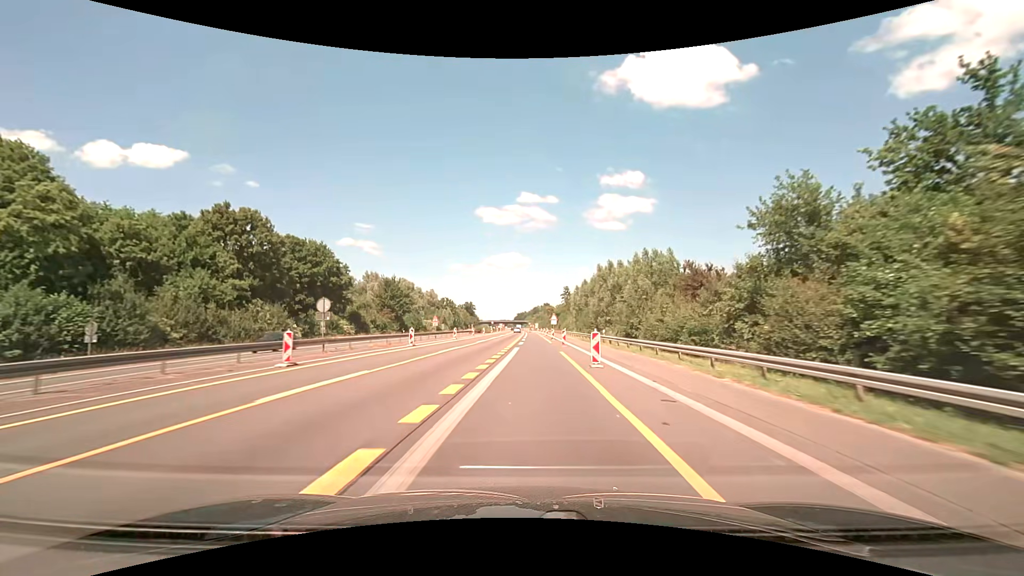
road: motorway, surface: asphalt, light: Day
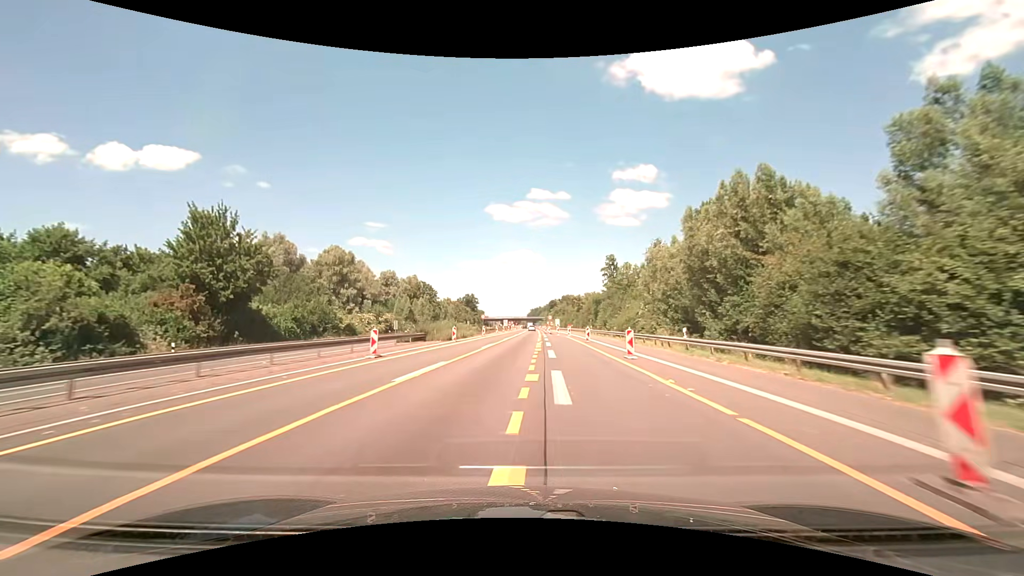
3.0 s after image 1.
(-0.1, +69.5) m; -2°
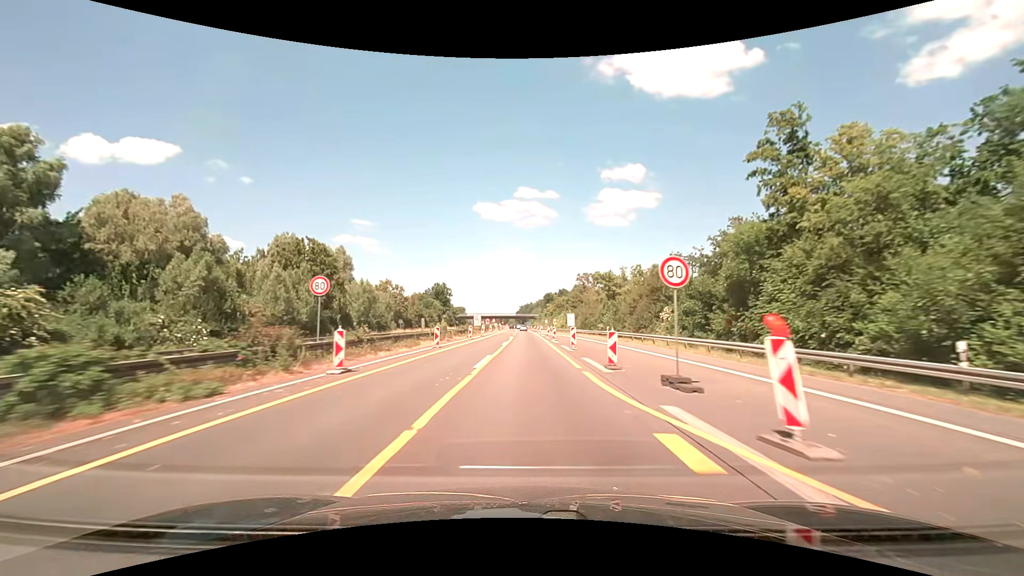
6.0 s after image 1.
(+0.3, +68.7) m; +1°
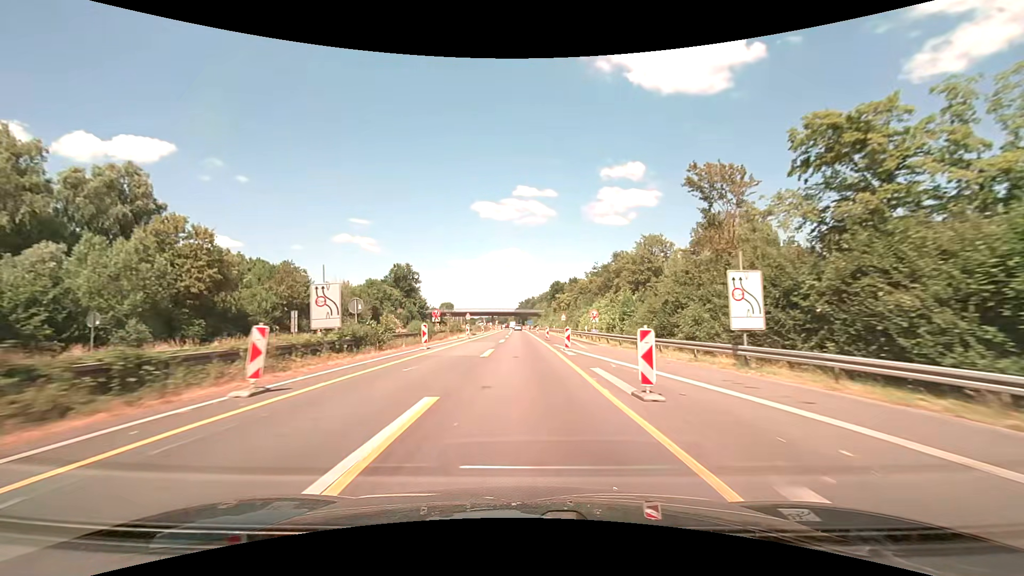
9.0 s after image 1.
(+0.3, +66.8) m; 0°
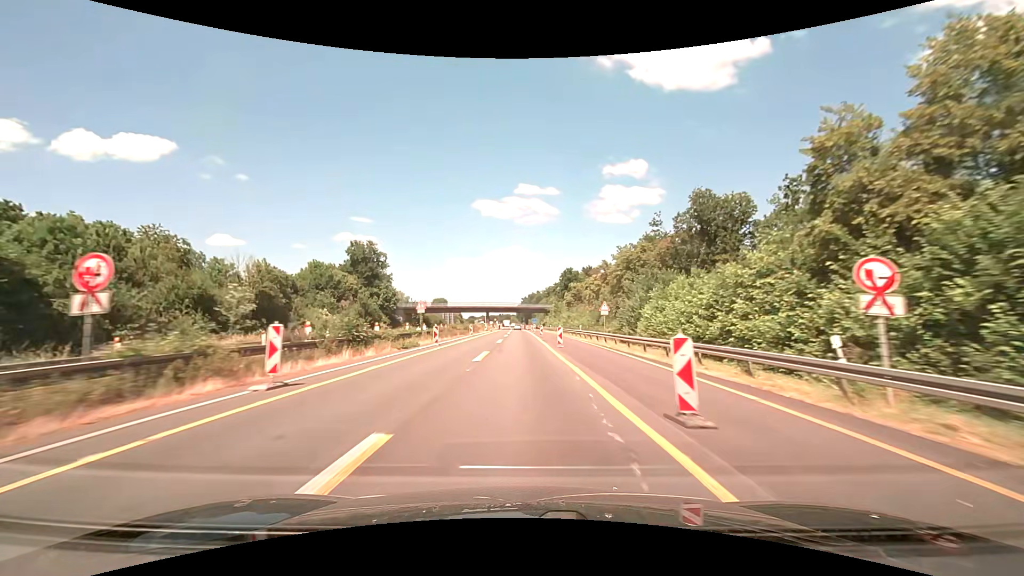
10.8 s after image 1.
(-0.2, +39.2) m; -1°
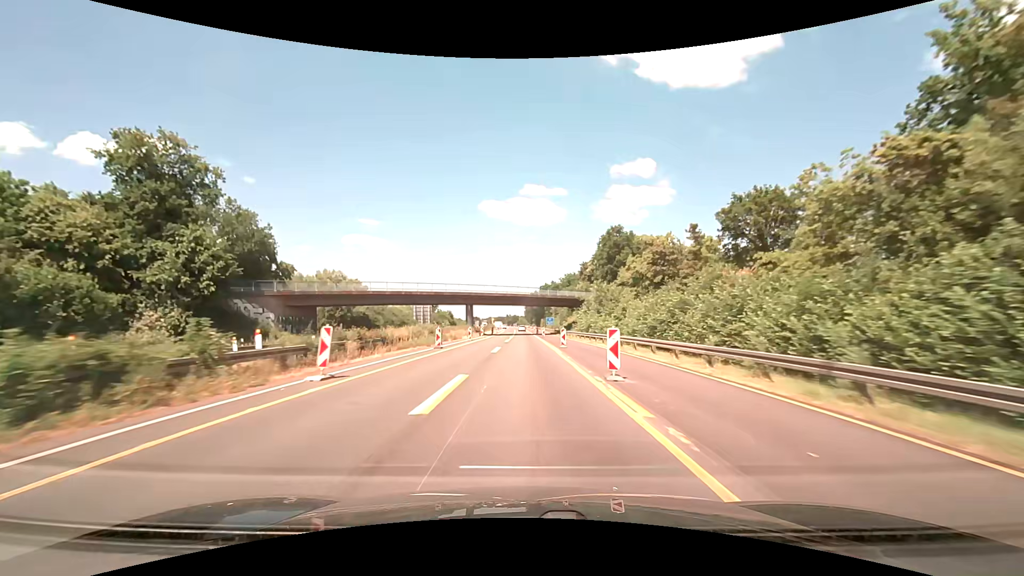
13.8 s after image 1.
(-0.4, +64.6) m; -1°
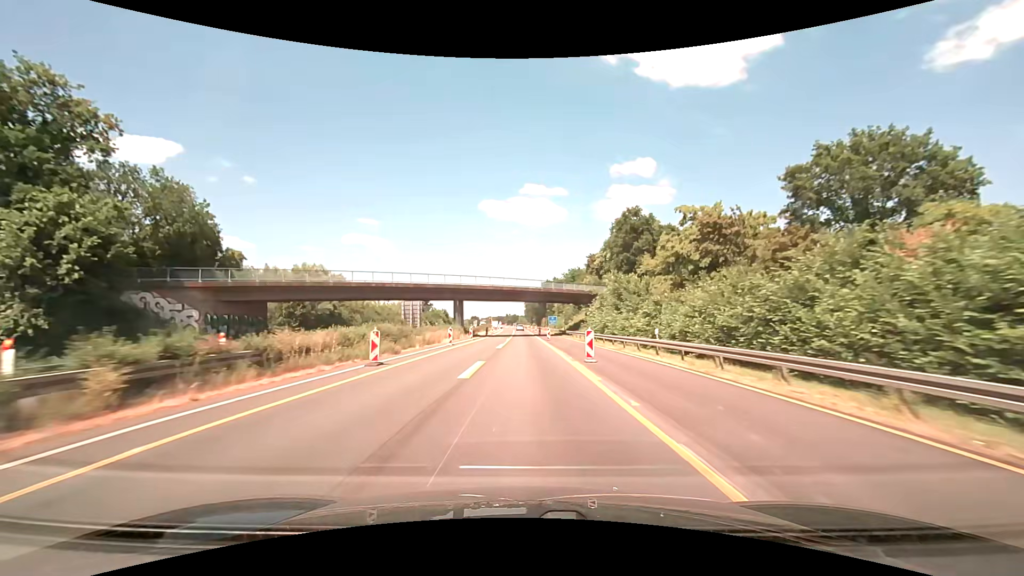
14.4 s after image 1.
(0.0, +12.9) m; 0°
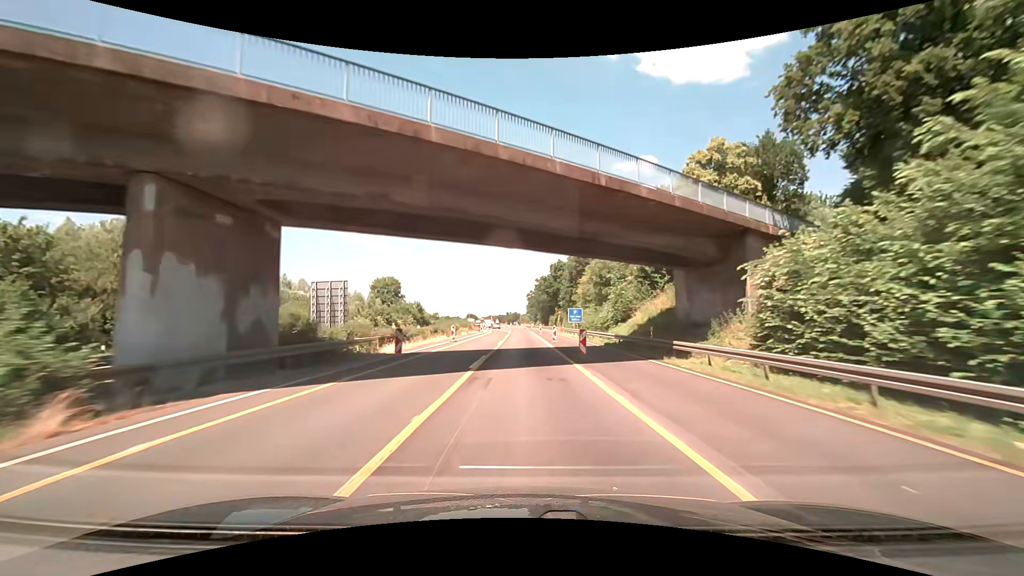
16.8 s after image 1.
(-0.1, +51.6) m; 0°
(0, +10) (0, +20) (0, +30) (0, +40) (0, +50) (0, +60) (0, +70) (-1, +80) (-2, +90) (-3, +100) m
